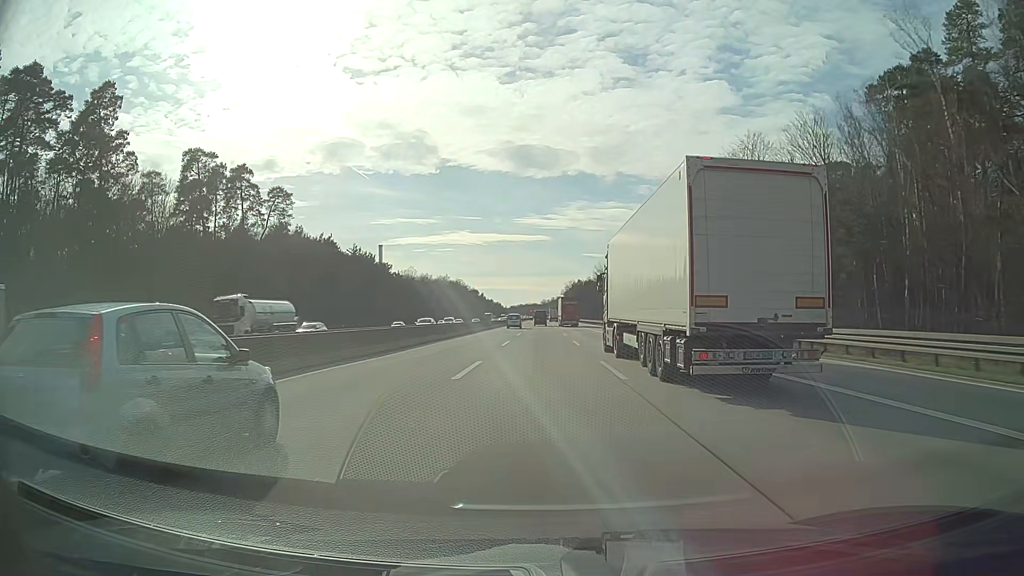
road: motorway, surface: asphalt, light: Day
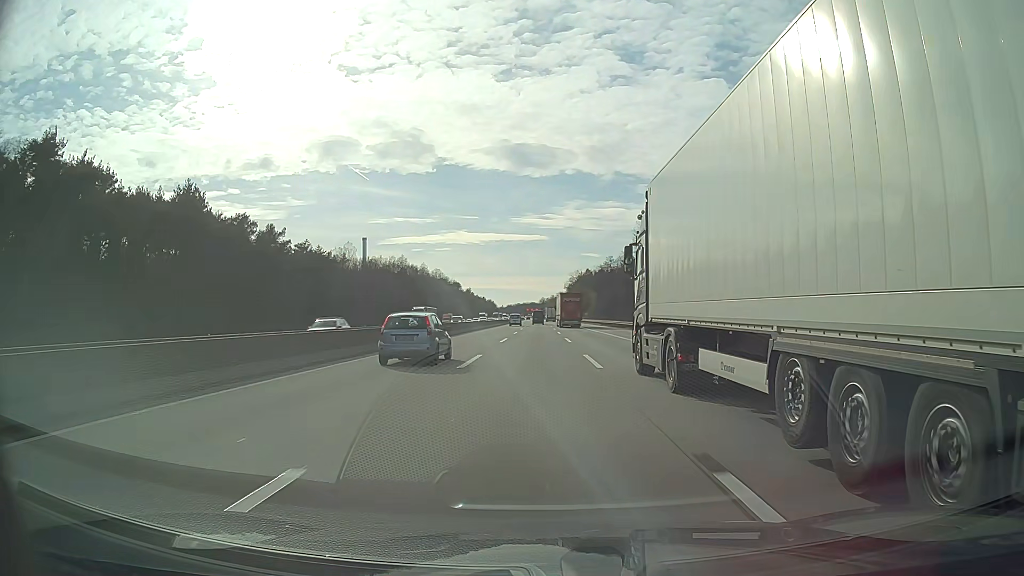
(+0.1, +87.2) m; 0°
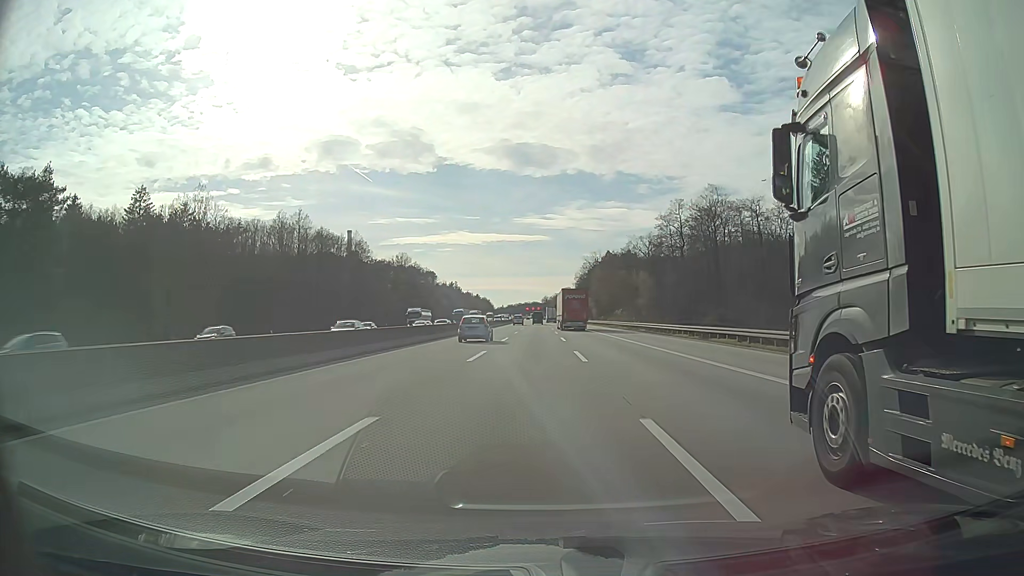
(0.0, +87.1) m; 0°
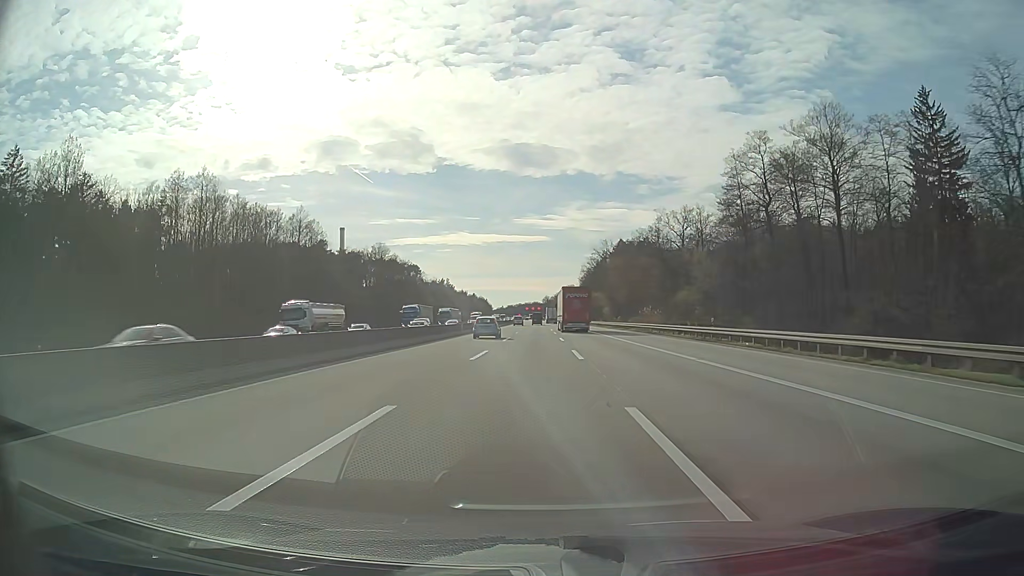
(0.0, +34.8) m; 0°
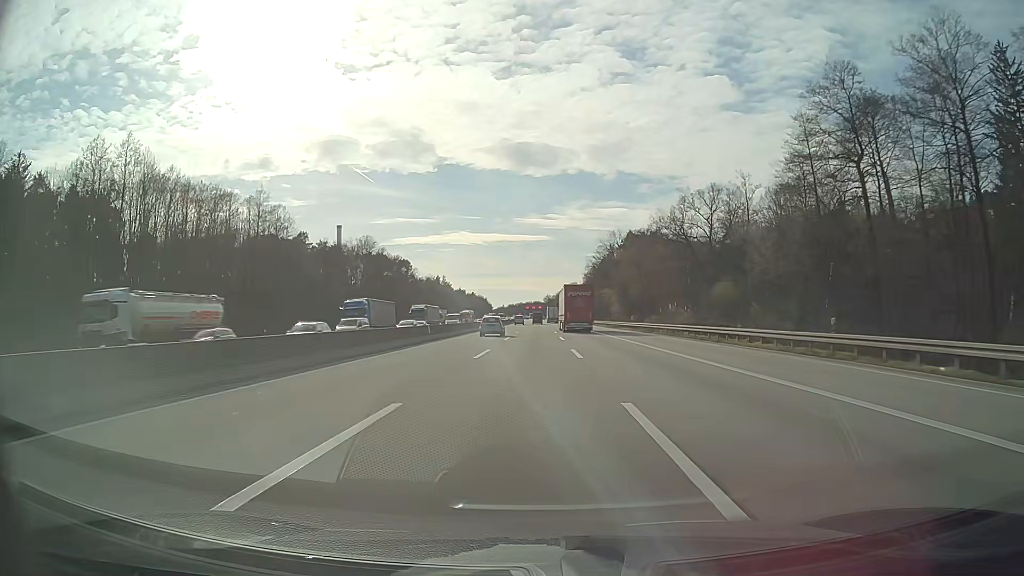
(0.0, +17.4) m; 0°
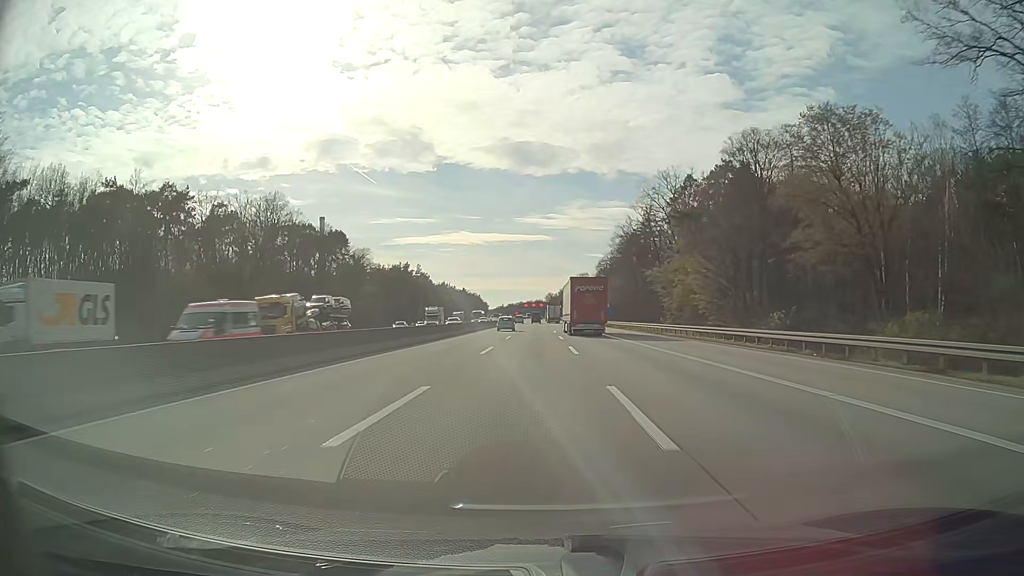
(-0.1, +69.6) m; 0°
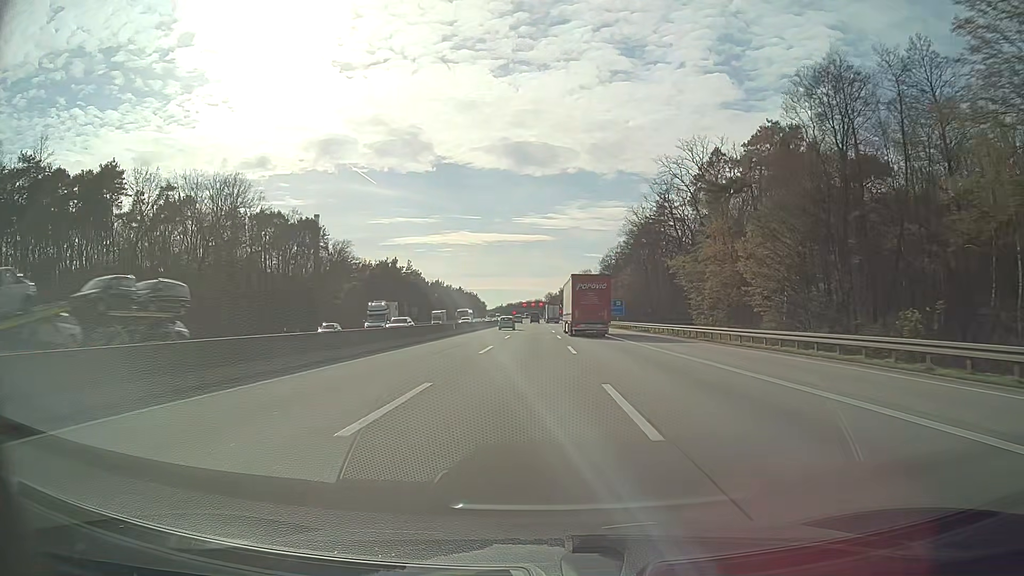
(+0.1, +17.4) m; 0°
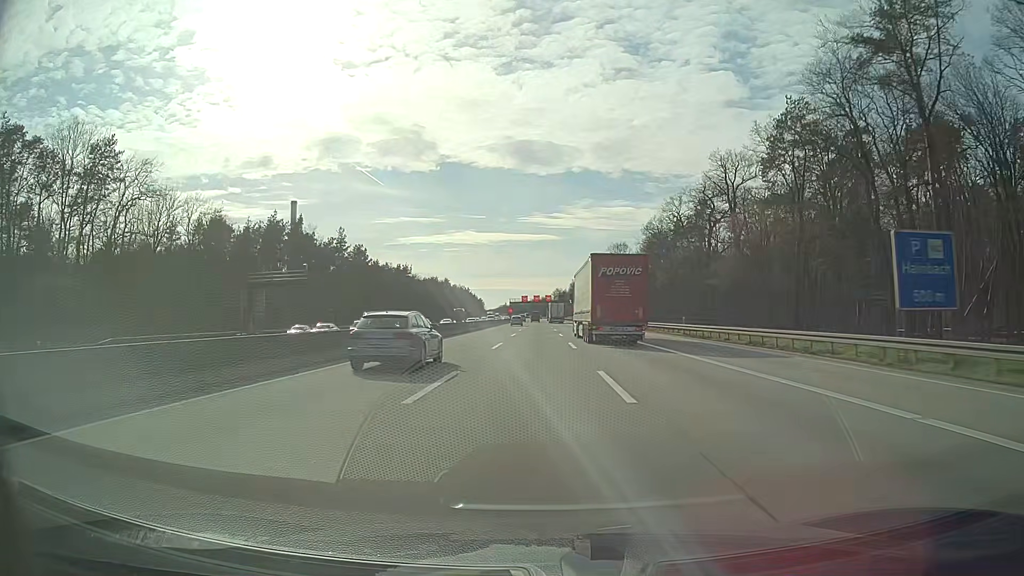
(-0.5, +87.2) m; -1°
(0, +10) (0, +20) (0, +30) (0, +40) (0, +50) (0, +60) (0, +70) (0, +80) (0, +90) (0, +100) m
